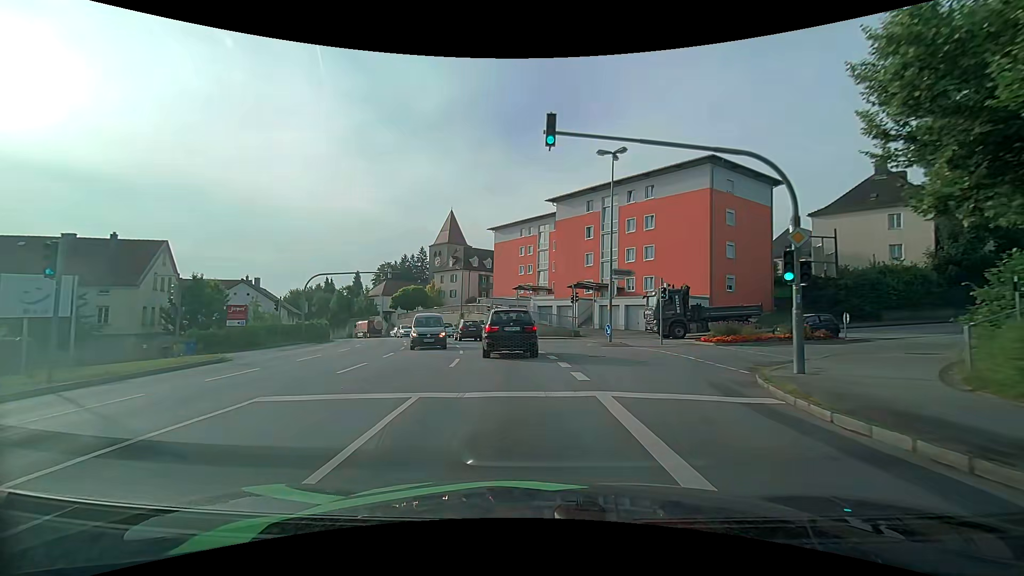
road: tertiary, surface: asphalt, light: Day
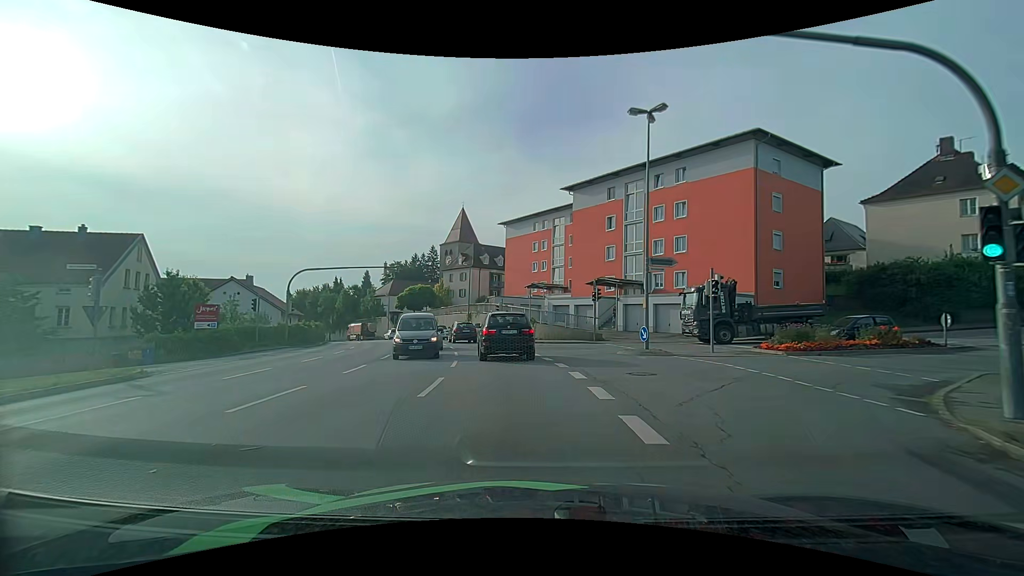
(-0.1, +5.3) m; -1°
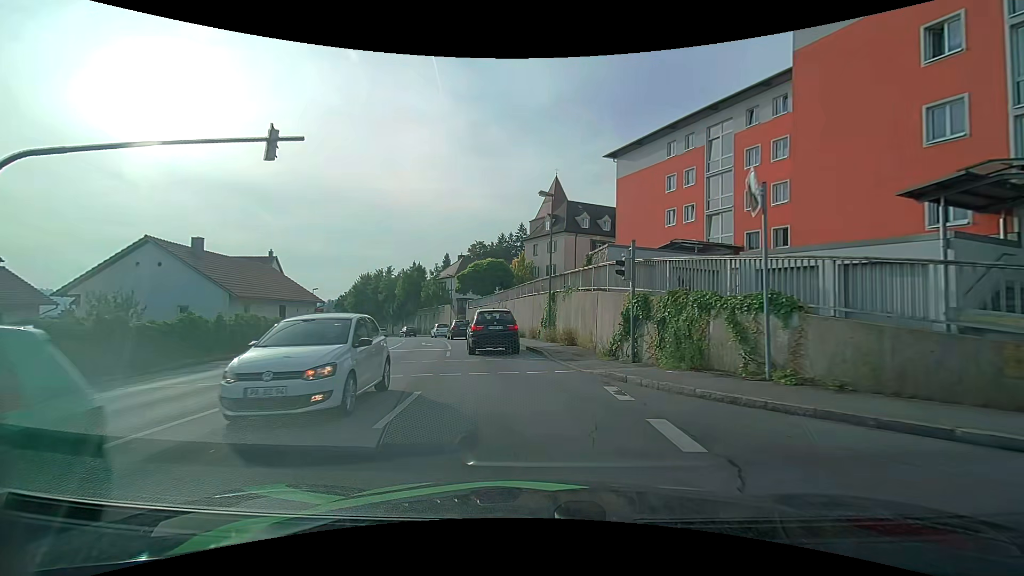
(-2.5, +27.1) m; -11°
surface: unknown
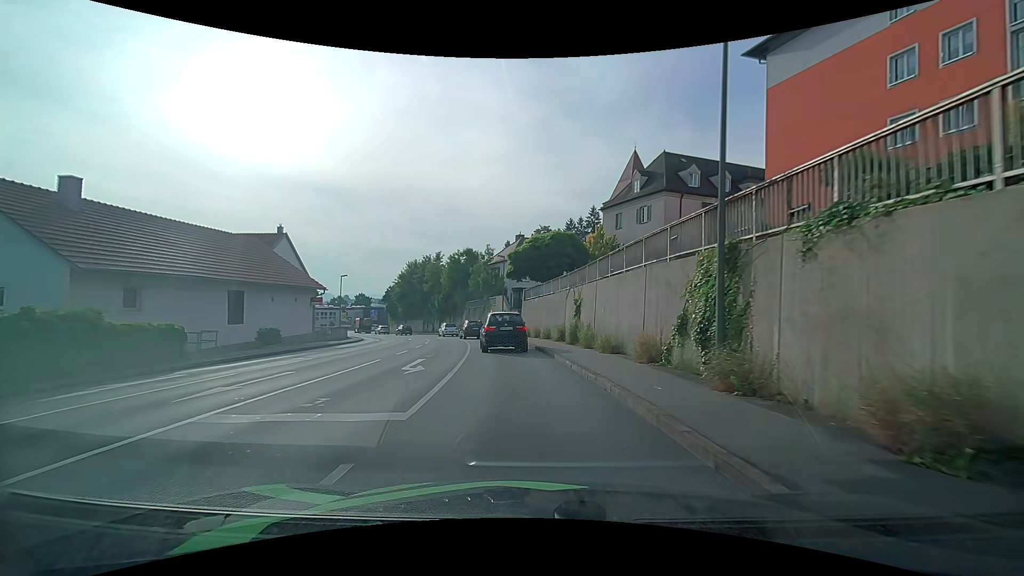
(-1.3, +16.8) m; -8°
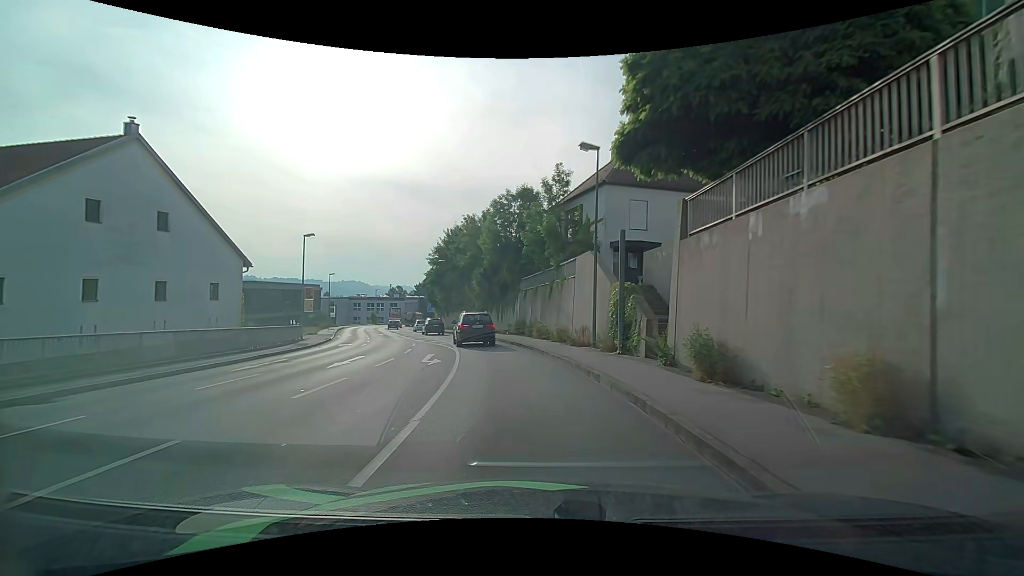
(-2.4, +30.3) m; -9°
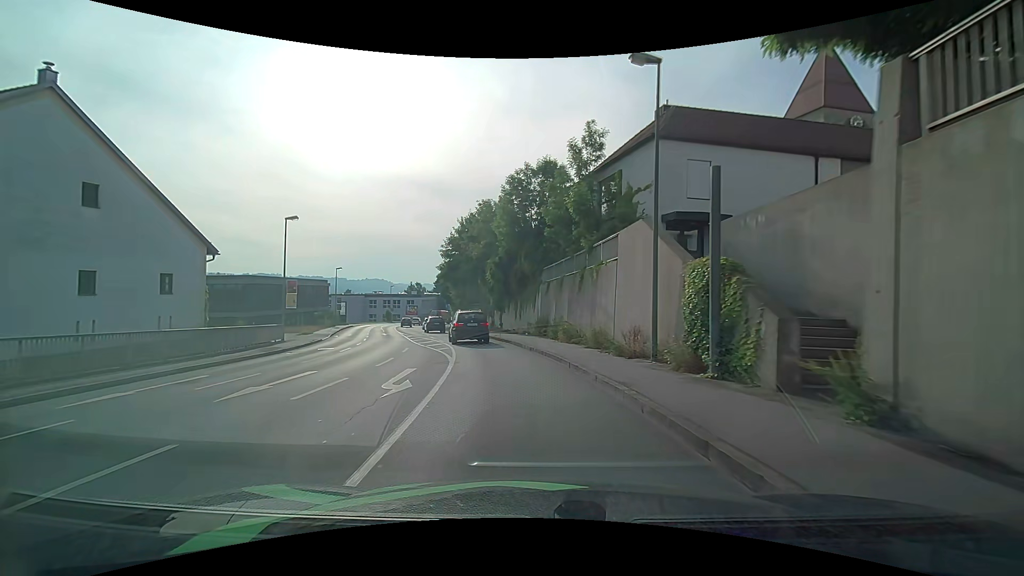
(-0.1, +6.4) m; -2°
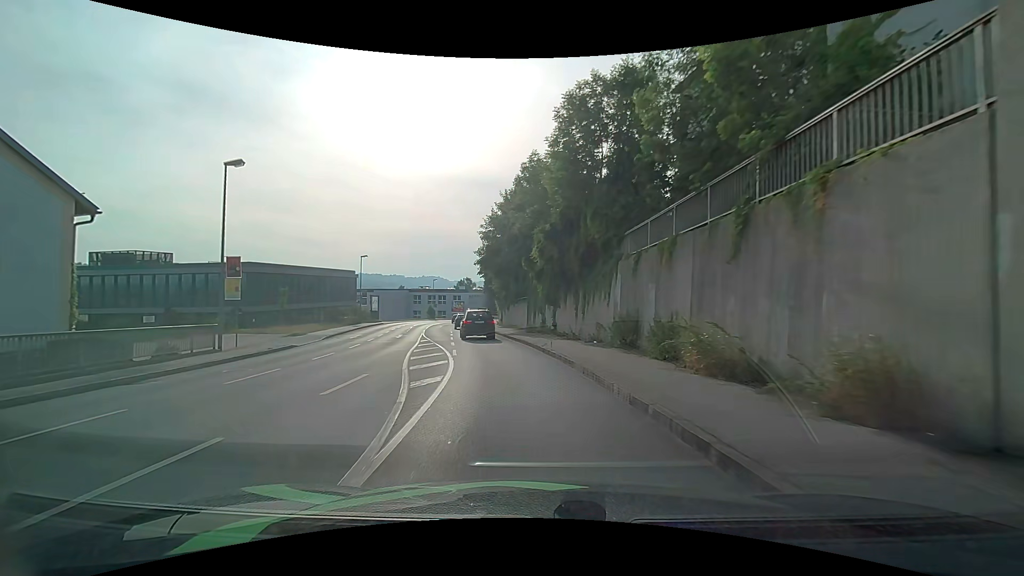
(-0.6, +12.2) m; -6°
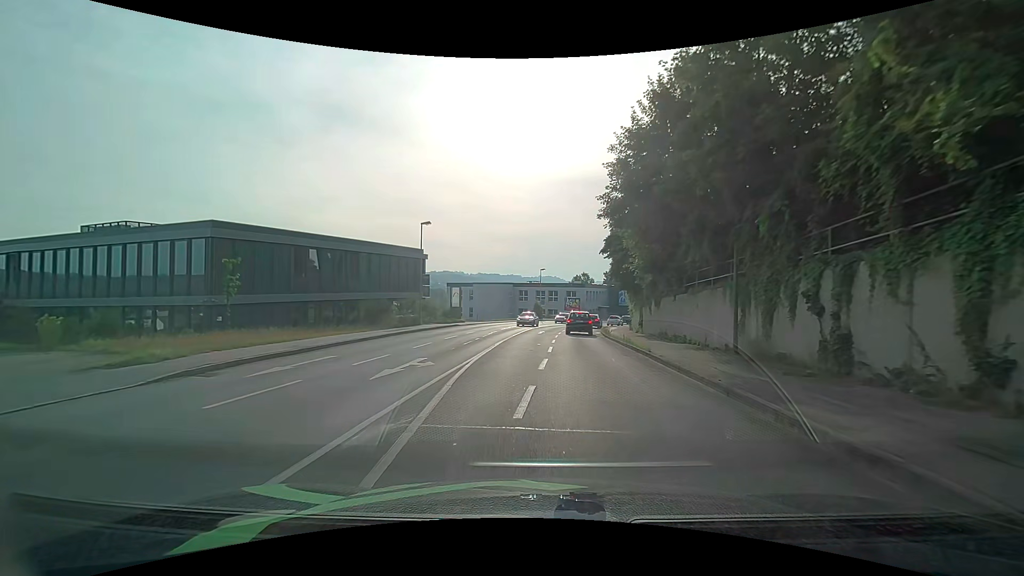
(-2.9, +22.6) m; -15°
(0, +10) (0, +20) (0, +30) (+1, +40) (+2, +50) (+4, +60) (+7, +69) (+10, +79) (+15, +87) (+21, +96) m
